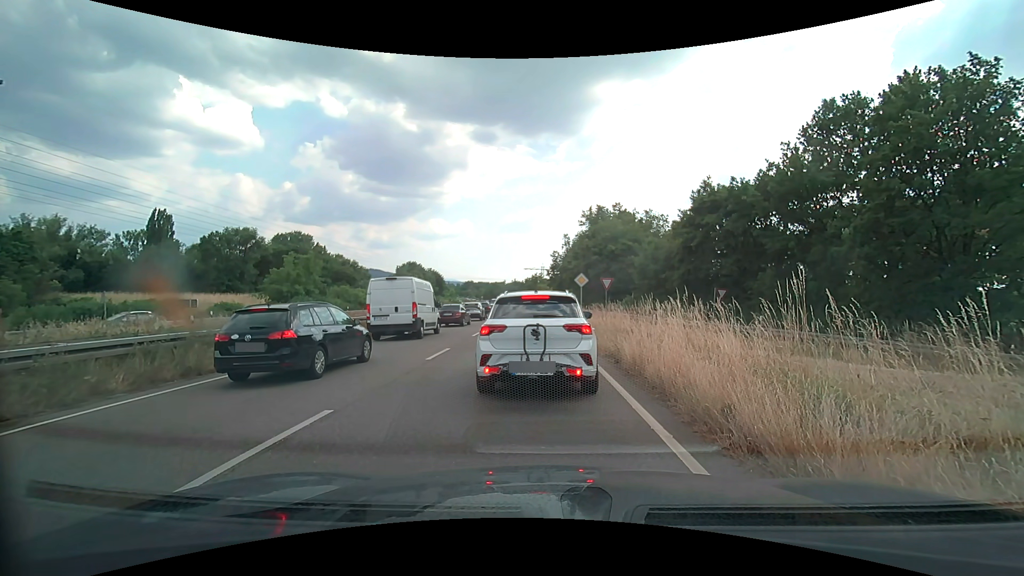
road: trunk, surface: asphalt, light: Day
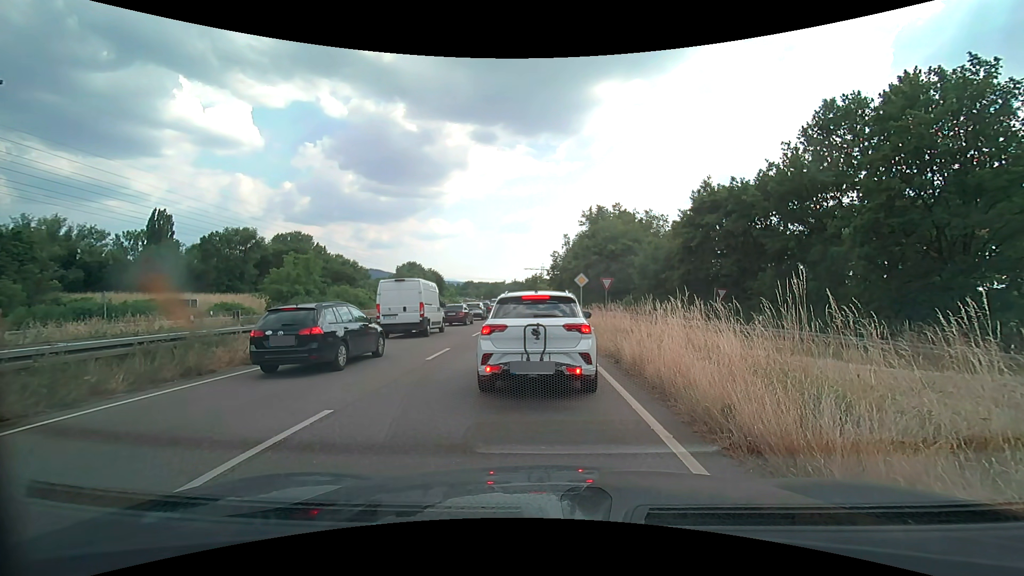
(0.0, 0.0) m; 0°
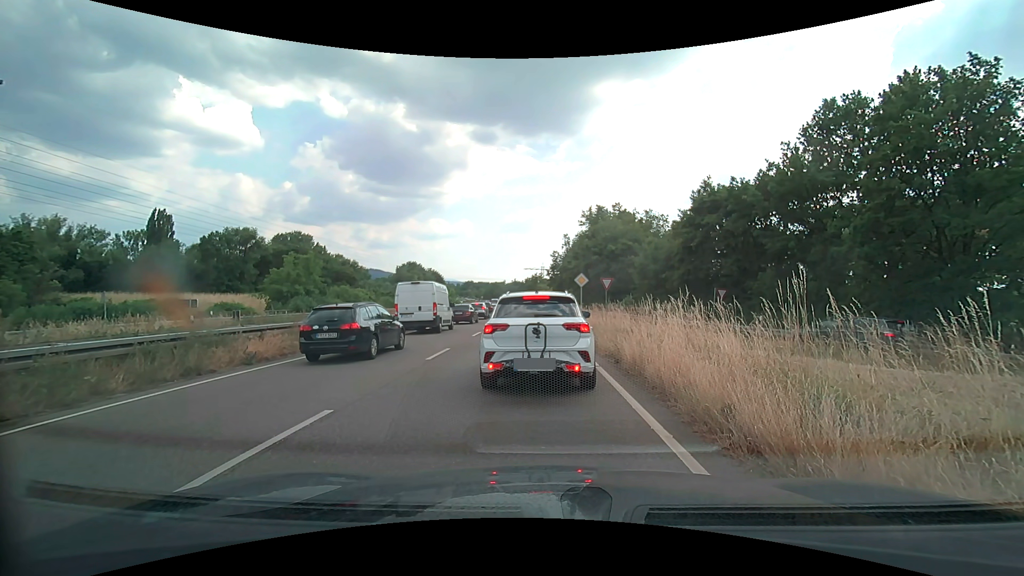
(0.0, 0.0) m; 0°
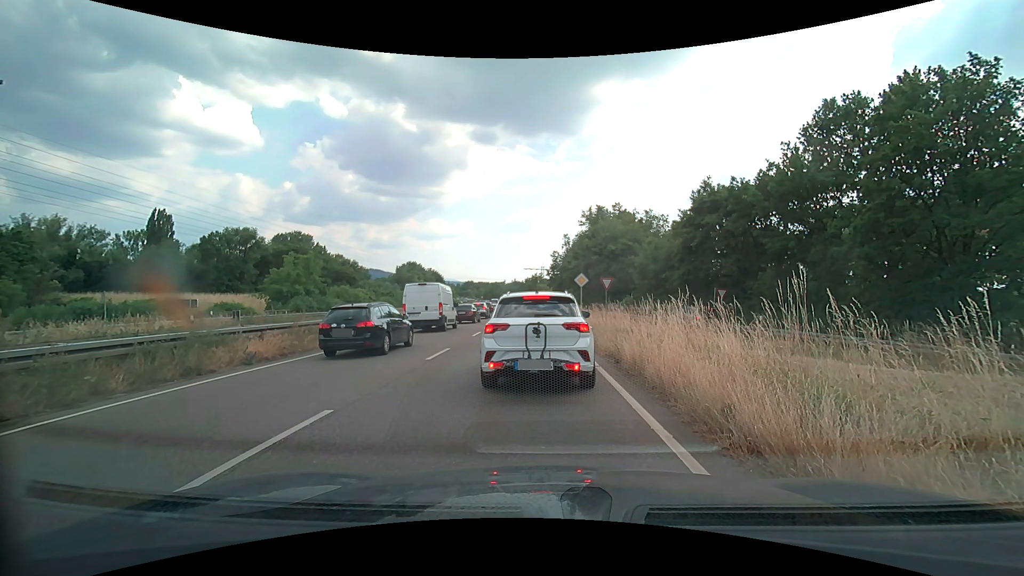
(0.0, 0.0) m; 0°
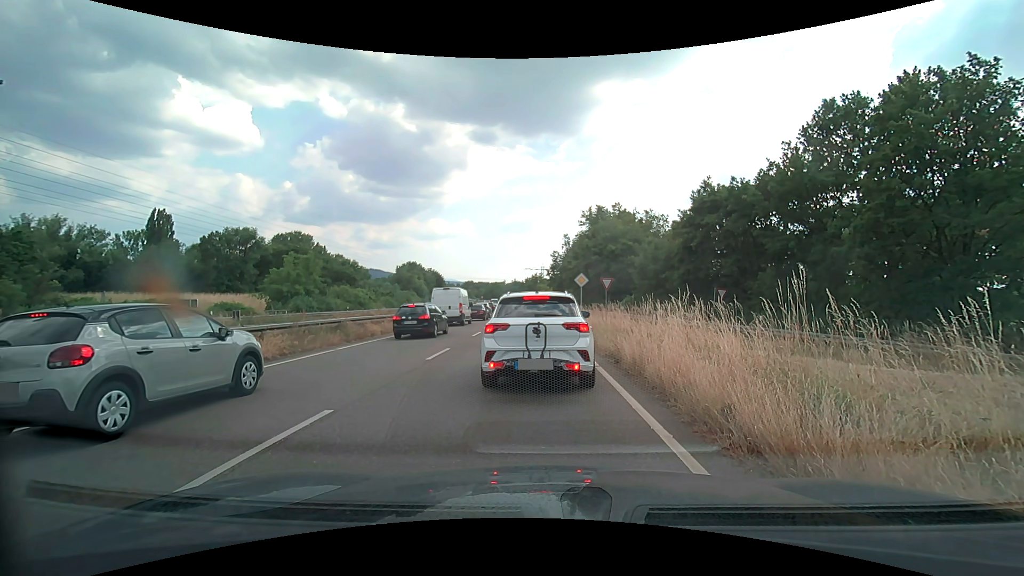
(0.0, 0.0) m; 0°
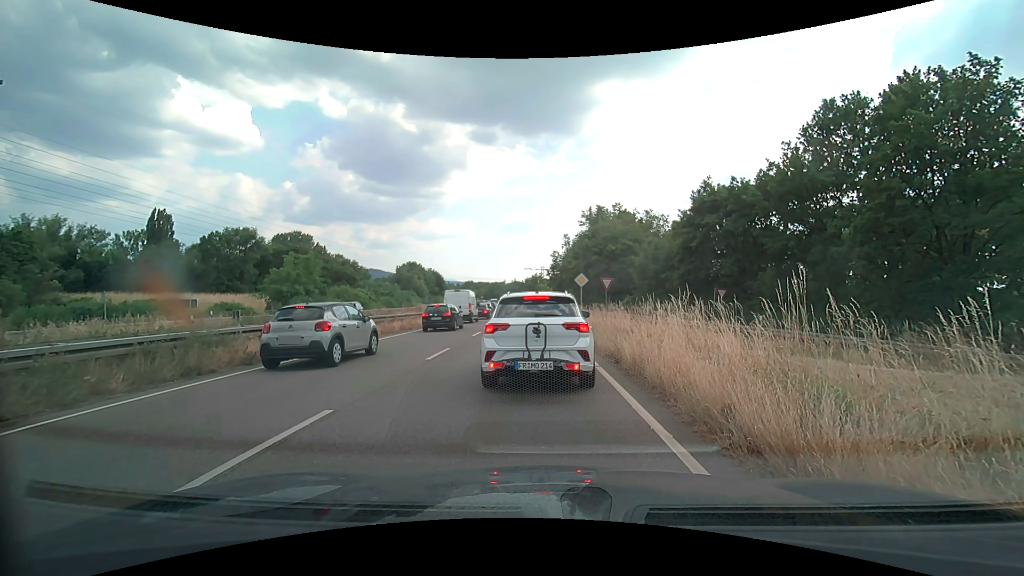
(0.0, 0.0) m; 0°
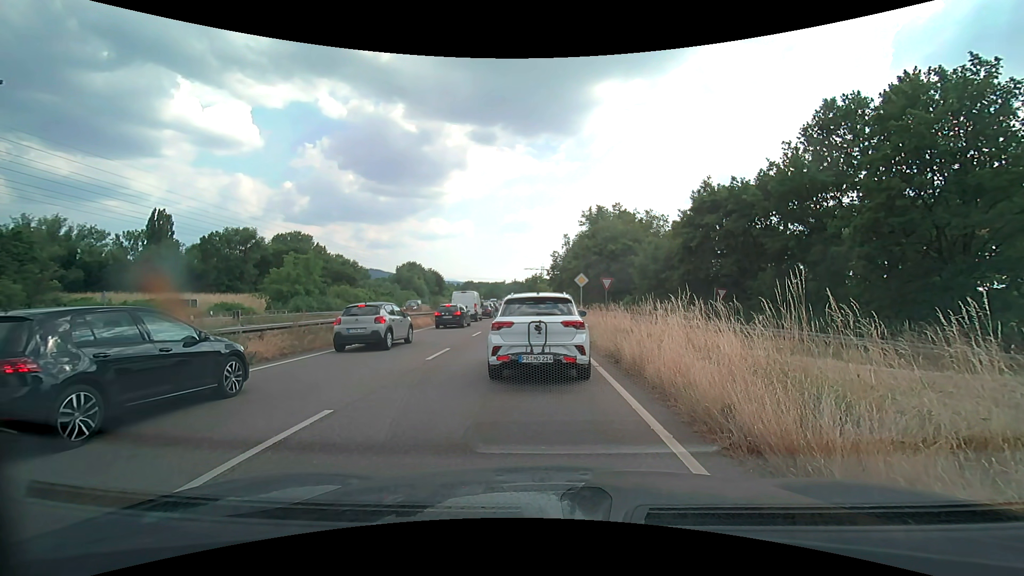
(0.0, 0.0) m; 0°
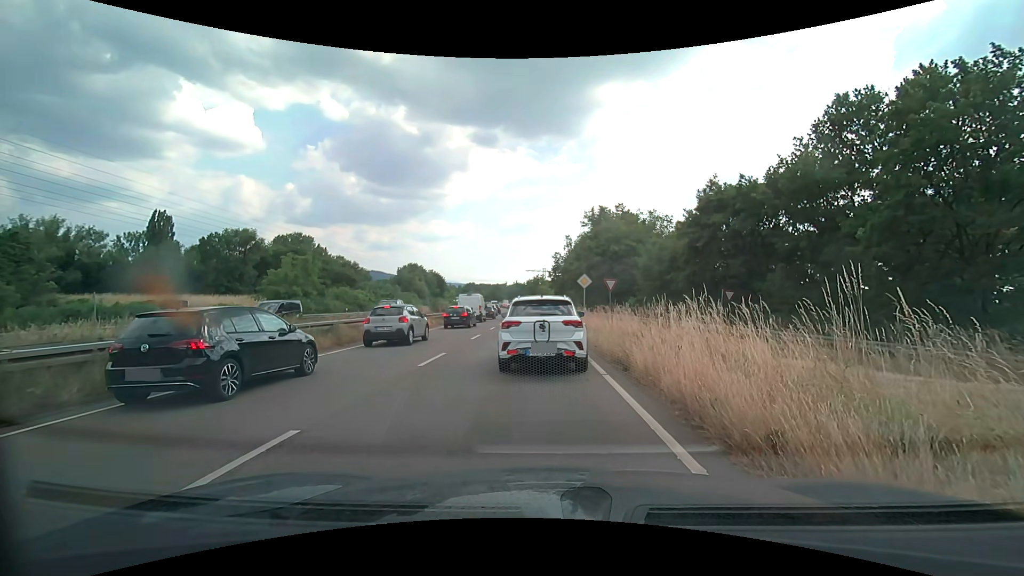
(0.0, +1.0) m; 0°
